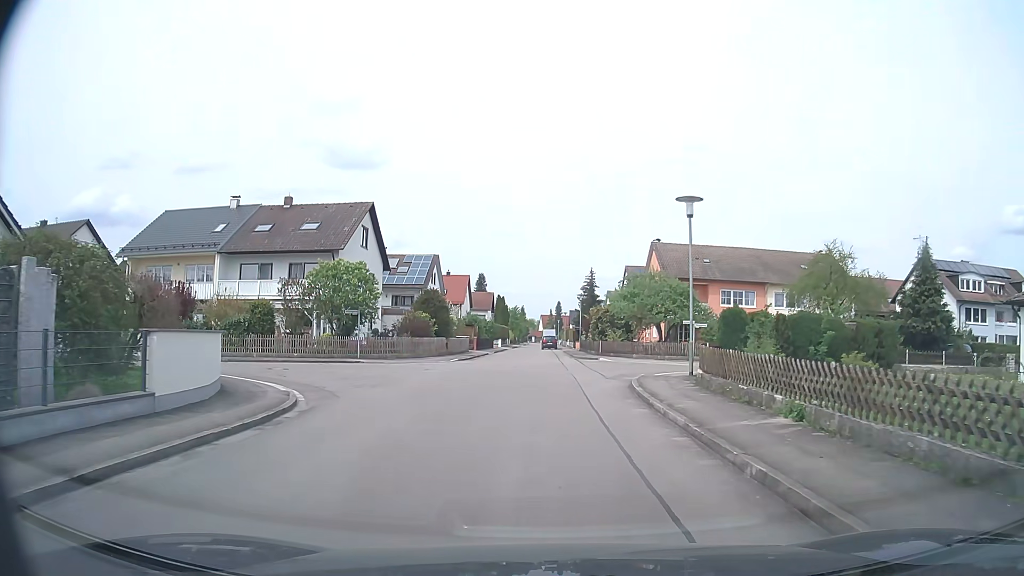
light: Day
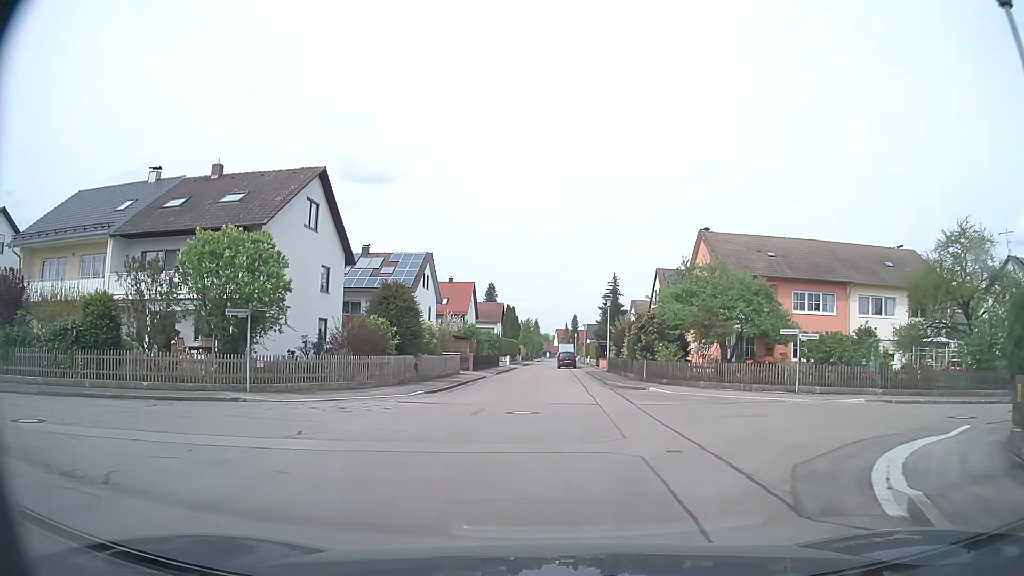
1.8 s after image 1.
(-0.3, +13.6) m; -2°
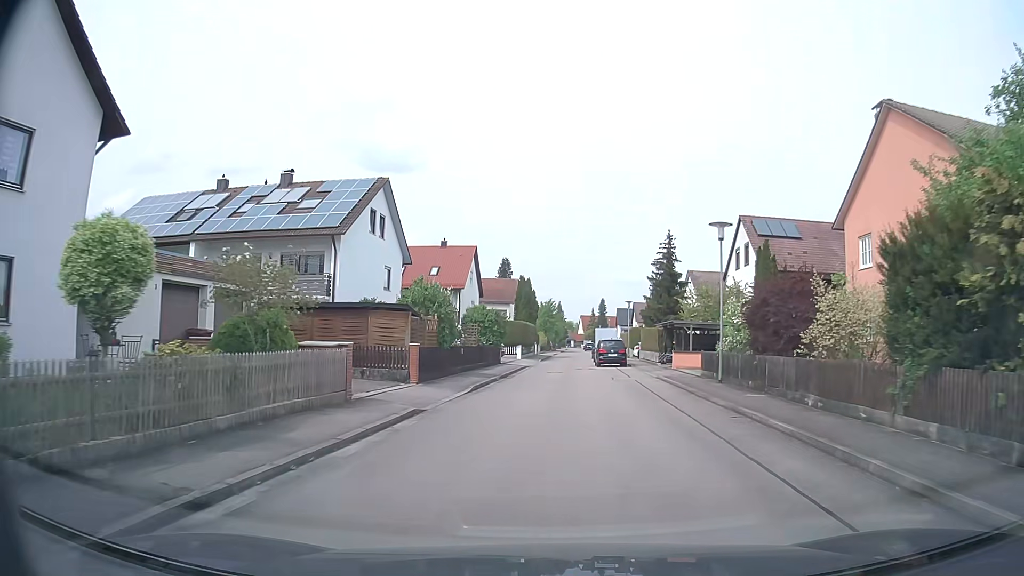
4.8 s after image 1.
(-0.2, +25.3) m; -2°
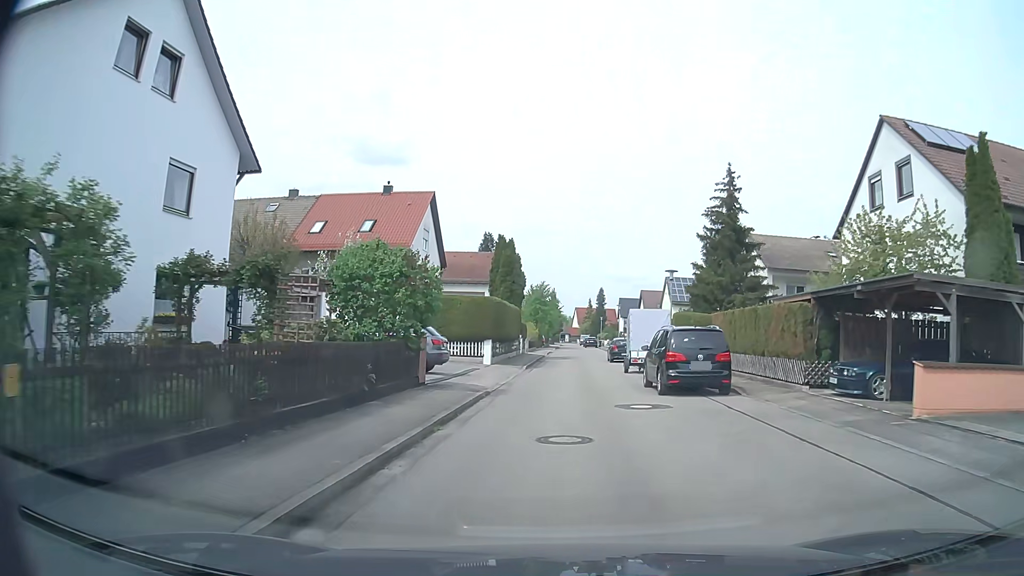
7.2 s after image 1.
(+0.1, +23.4) m; +1°
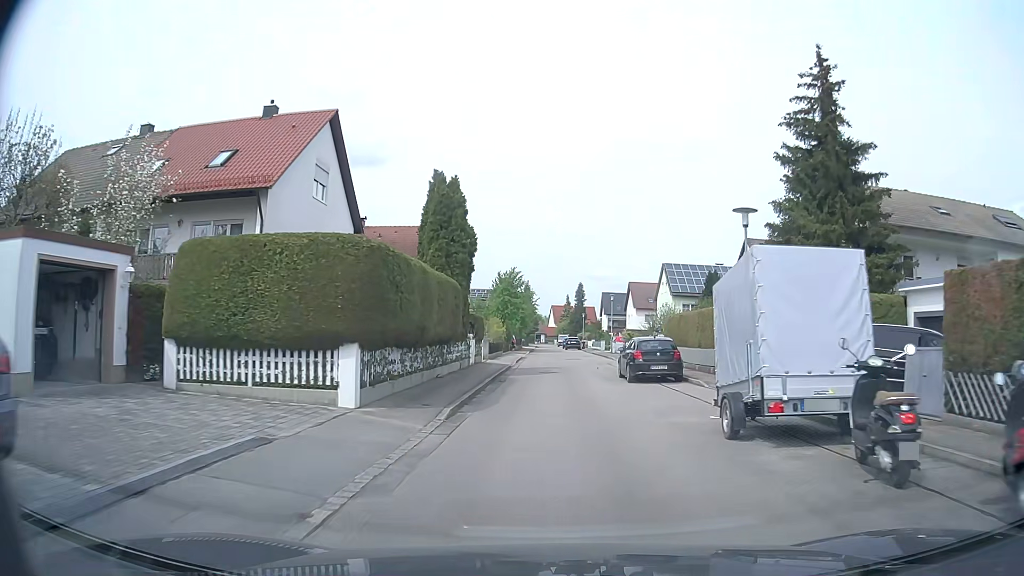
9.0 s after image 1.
(+0.4, +18.0) m; +3°
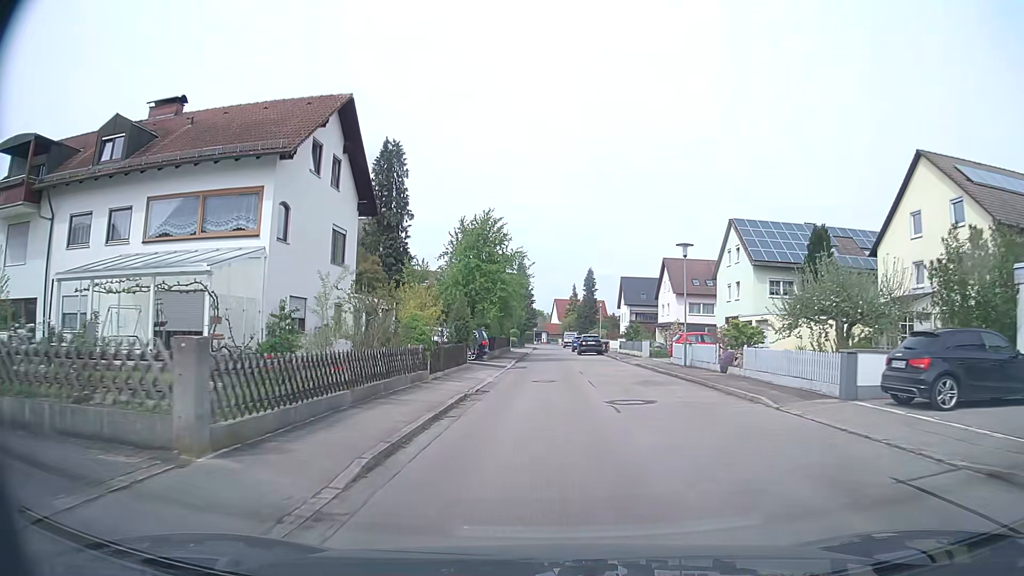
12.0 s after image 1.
(0.0, +31.7) m; 0°
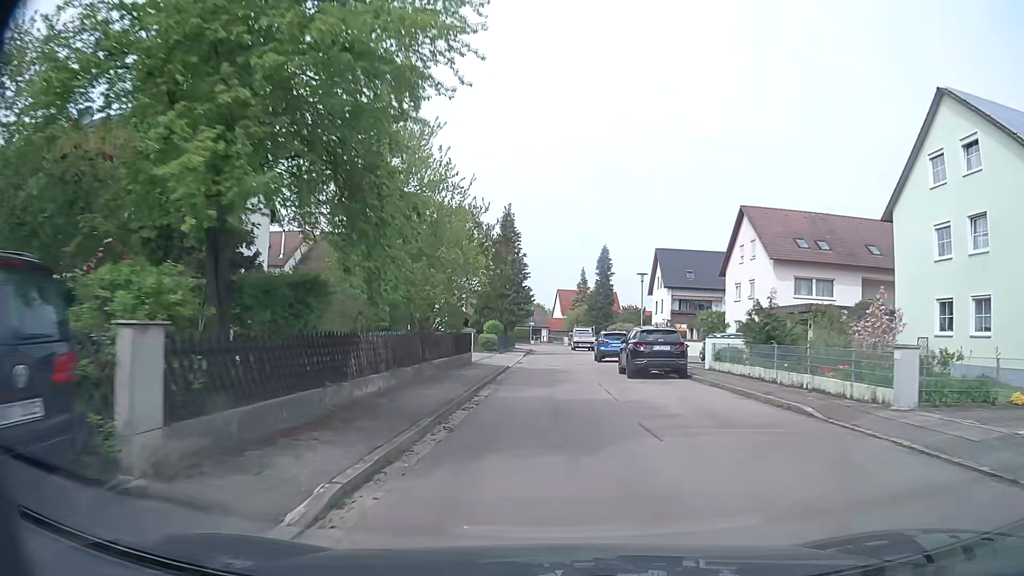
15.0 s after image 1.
(-0.1, +31.5) m; 0°
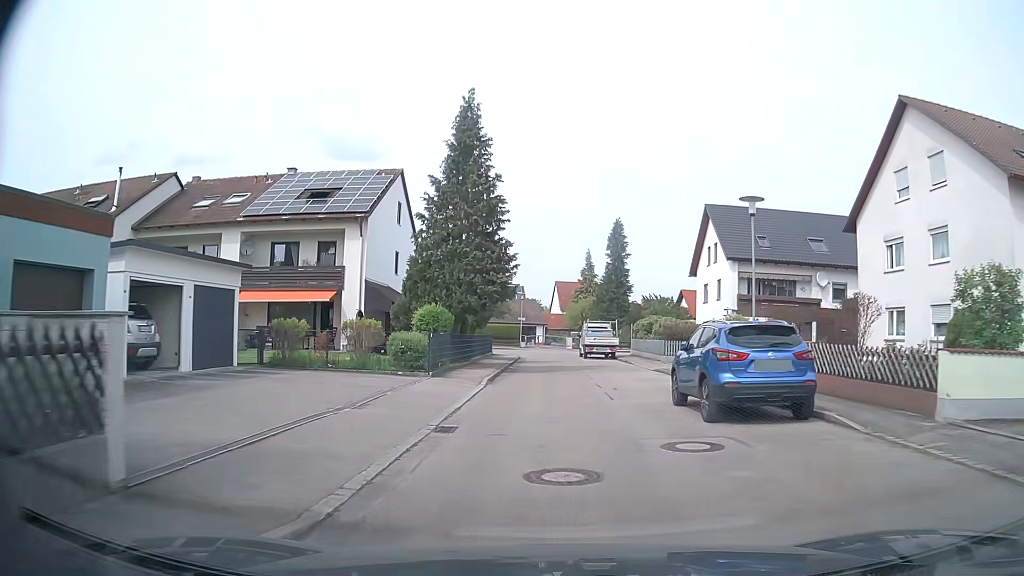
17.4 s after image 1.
(+0.2, +24.0) m; +1°
